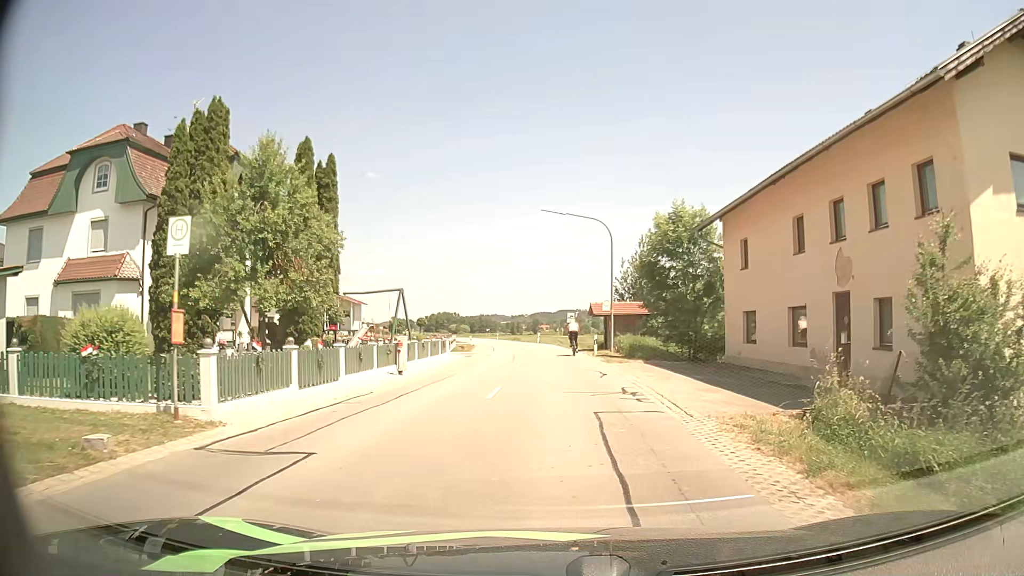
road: secondary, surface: asphalt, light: Day
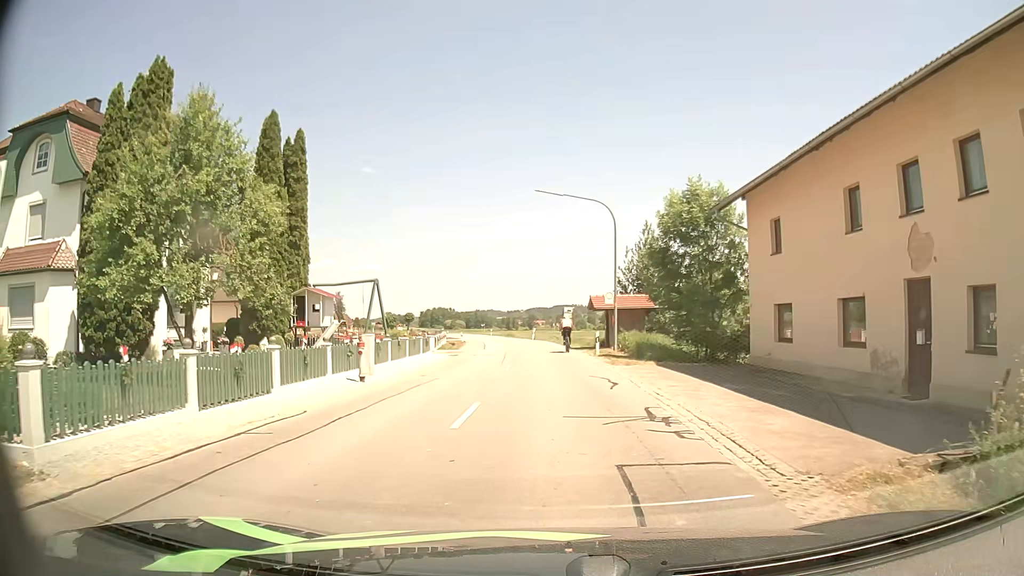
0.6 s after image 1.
(0.0, +4.0) m; 0°
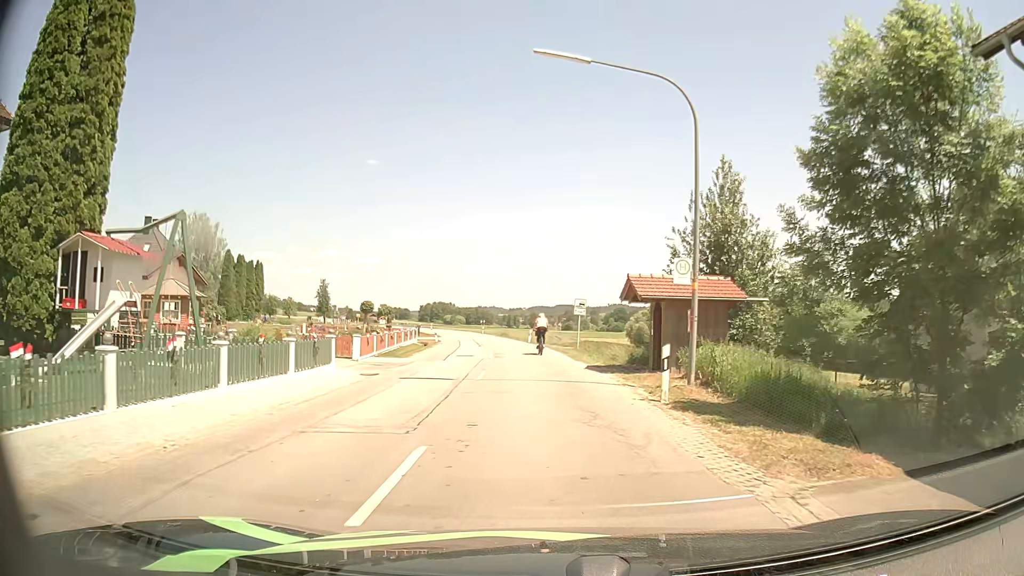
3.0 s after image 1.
(-0.1, +16.6) m; -1°
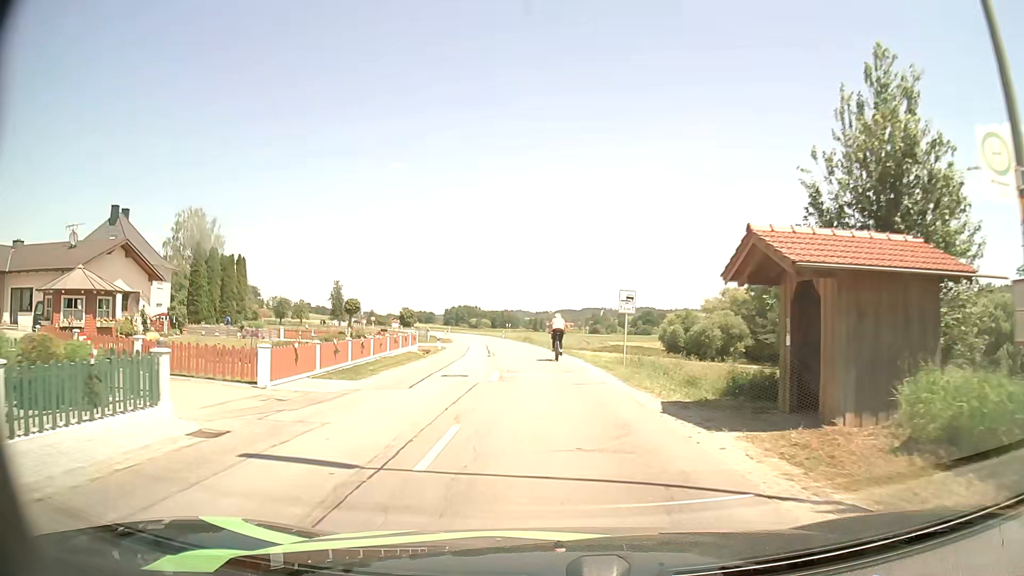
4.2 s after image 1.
(-0.1, +10.5) m; -2°
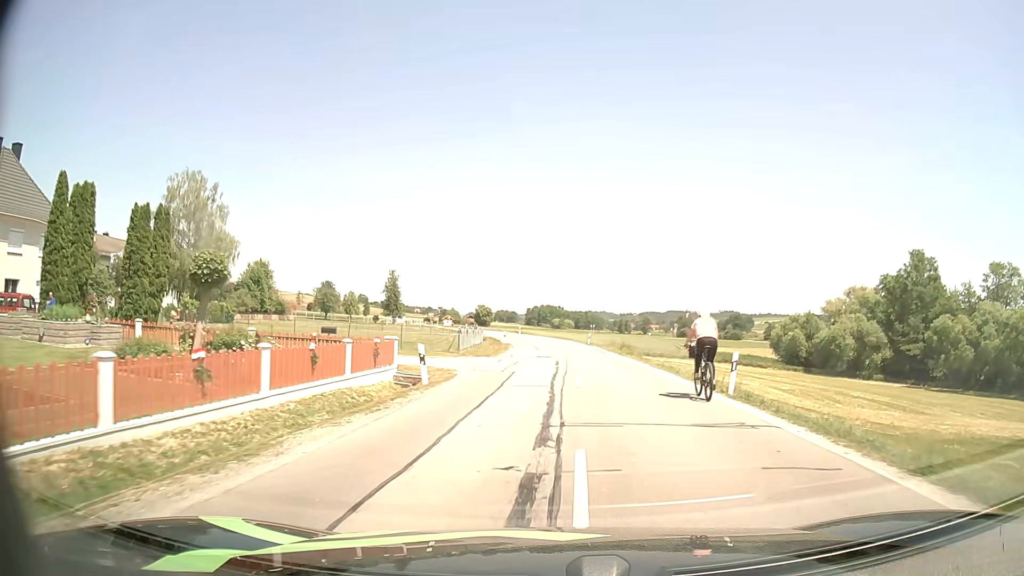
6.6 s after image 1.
(-1.7, +26.2) m; -7°
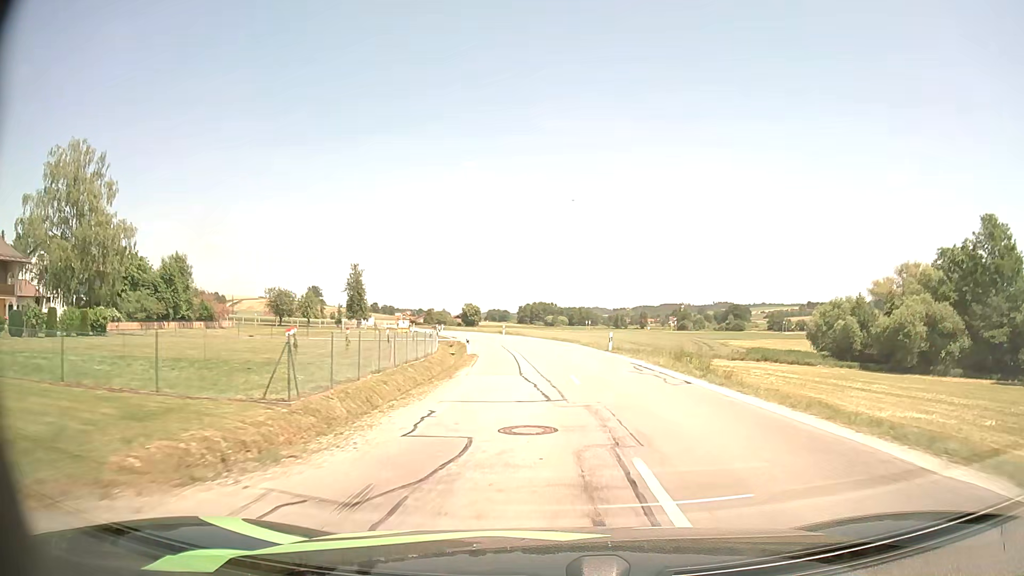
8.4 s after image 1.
(0.0, +23.6) m; +1°
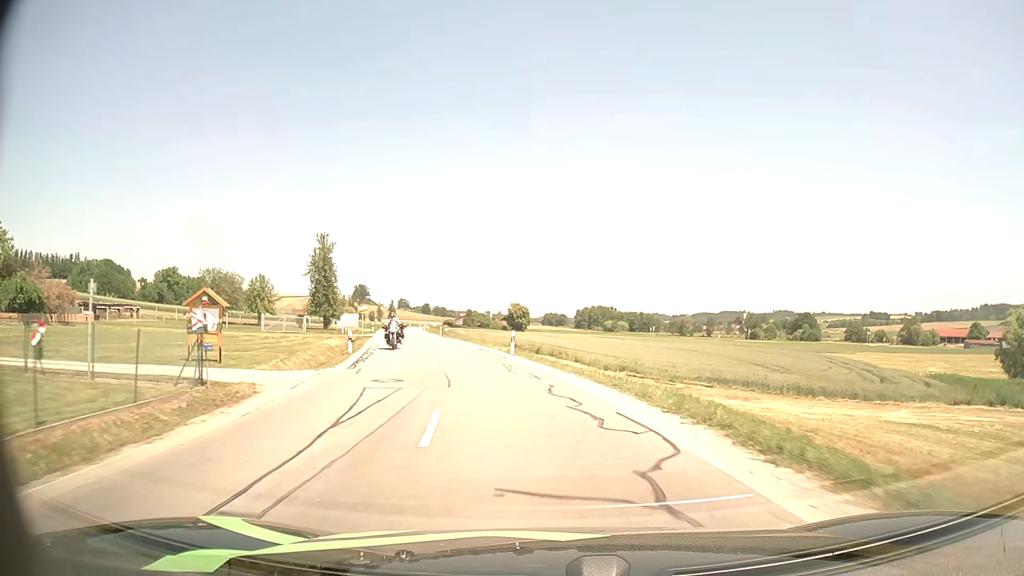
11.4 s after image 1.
(-0.5, +43.5) m; -4°
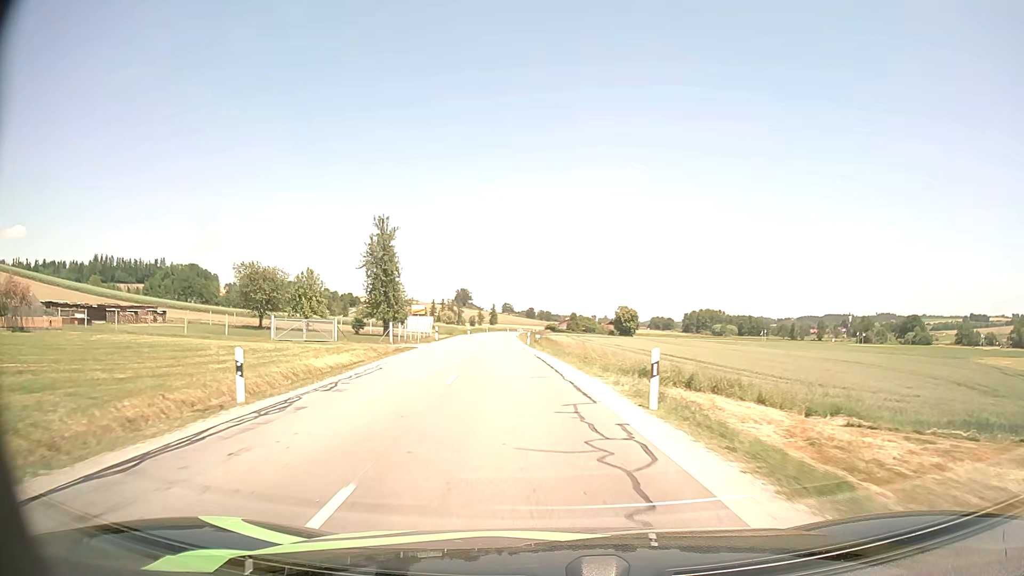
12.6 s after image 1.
(-1.4, +18.0) m; -9°
(0, +10) (-1, +20) (-2, +30) (-3, +40) (-4, +50) (-4, +60) (-5, +70) (-6, +80) (-7, +90) (-7, +100) m
